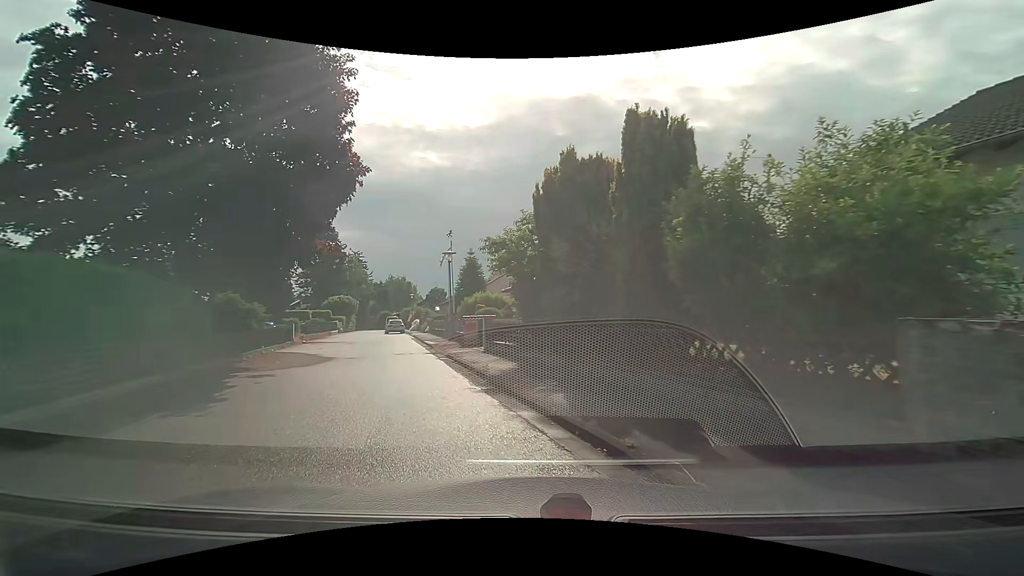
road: residential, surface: asphalt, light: Day
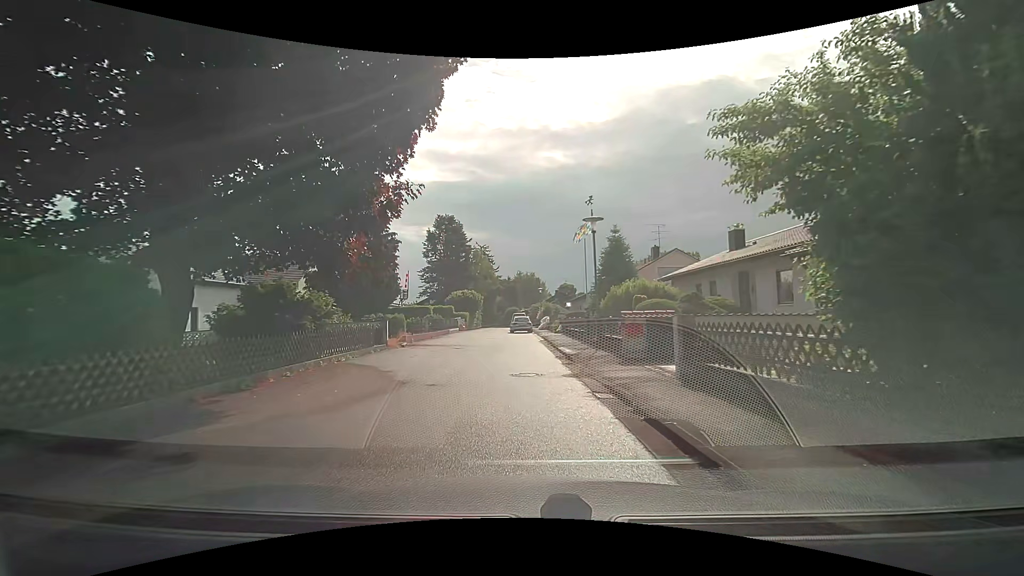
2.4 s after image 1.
(-1.5, +8.5) m; -15°
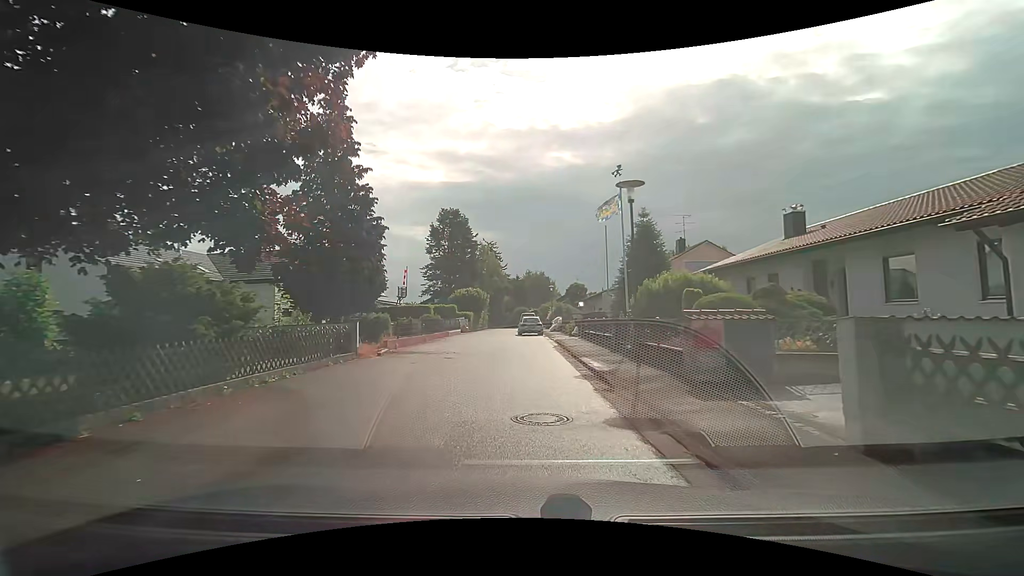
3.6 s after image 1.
(-0.1, +4.9) m; -2°
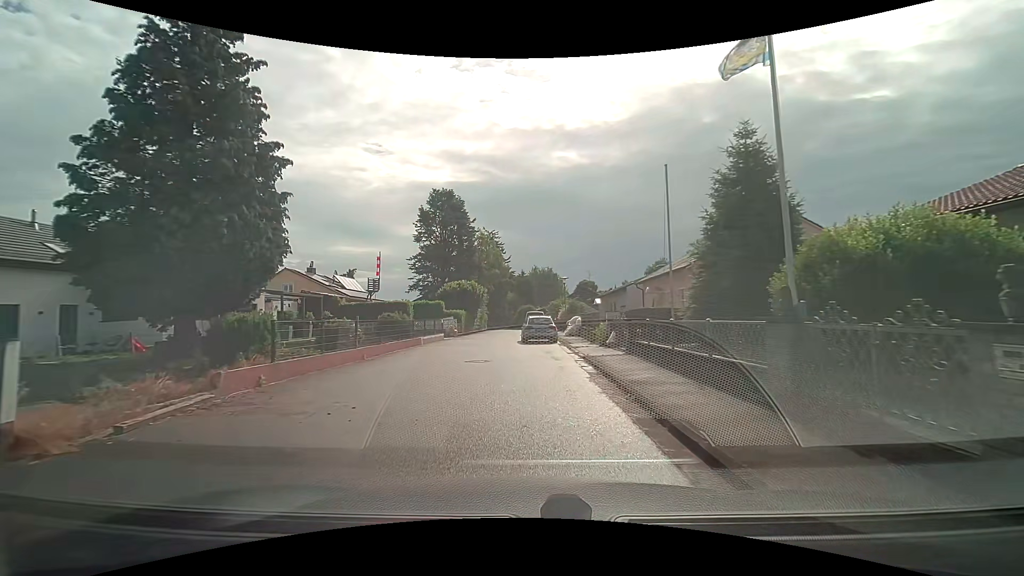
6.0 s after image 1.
(0.0, +11.2) m; 0°
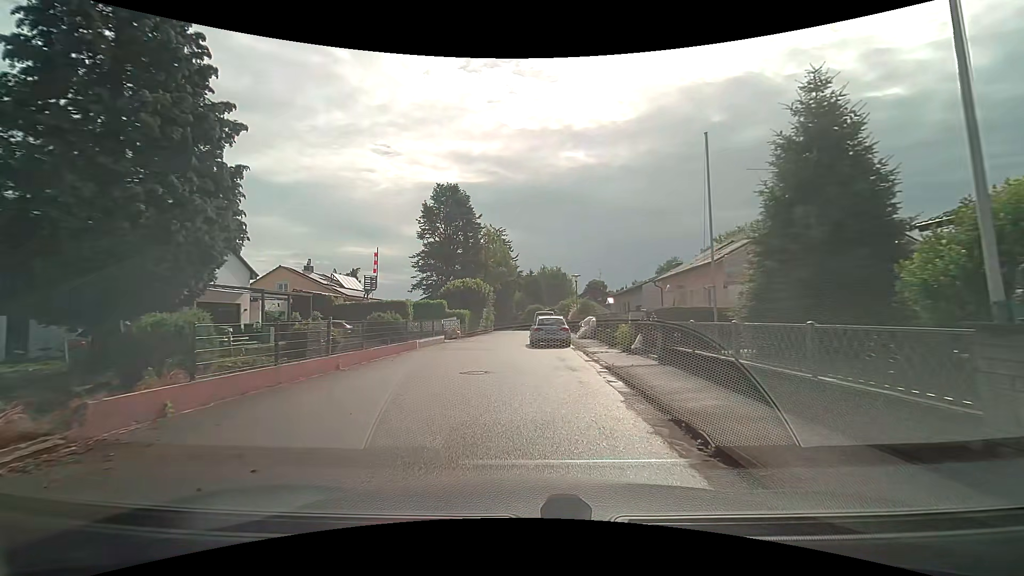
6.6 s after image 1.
(0.0, +2.9) m; -3°
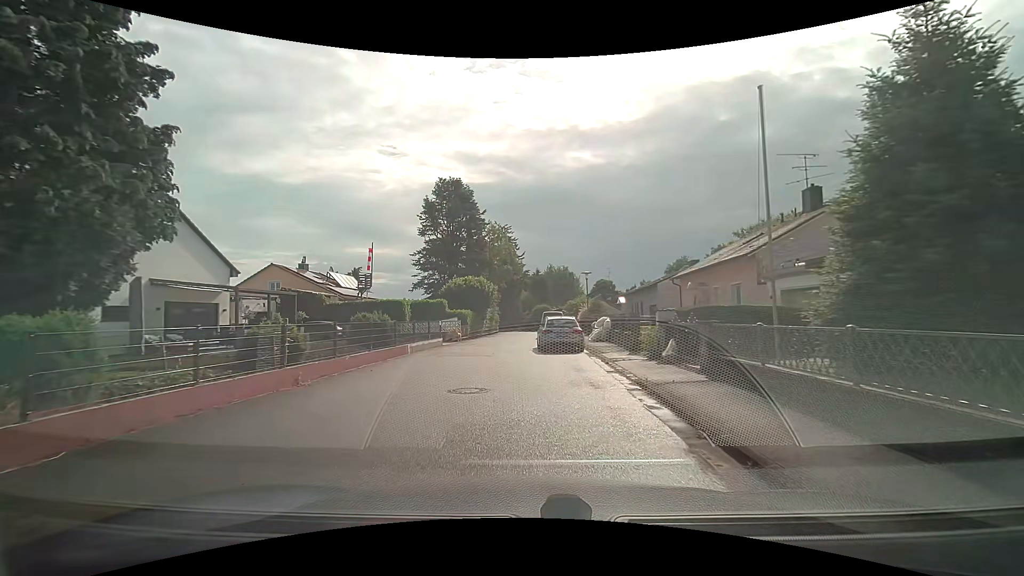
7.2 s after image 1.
(0.0, +2.8) m; 0°
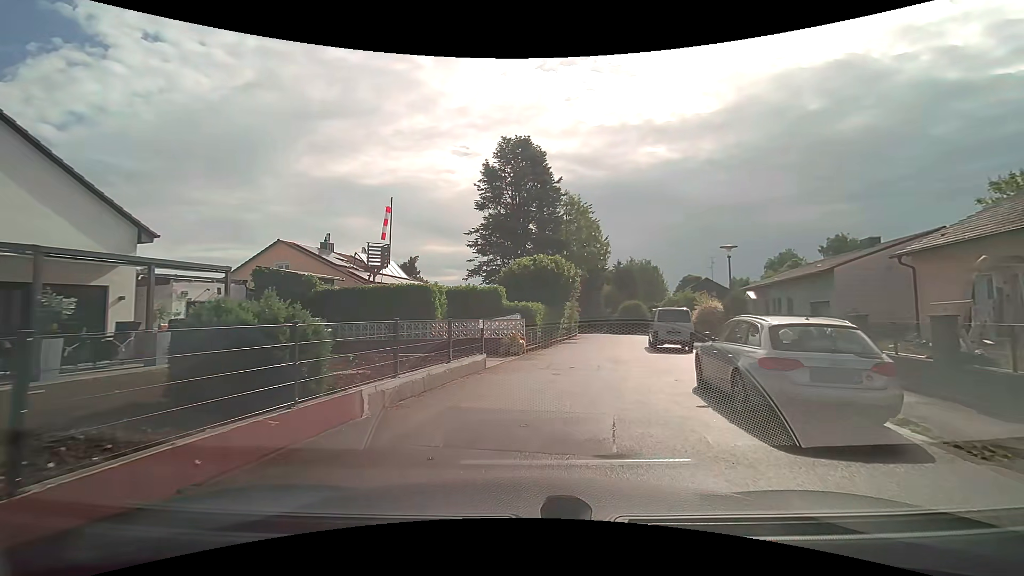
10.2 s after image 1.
(-1.1, +12.7) m; -10°
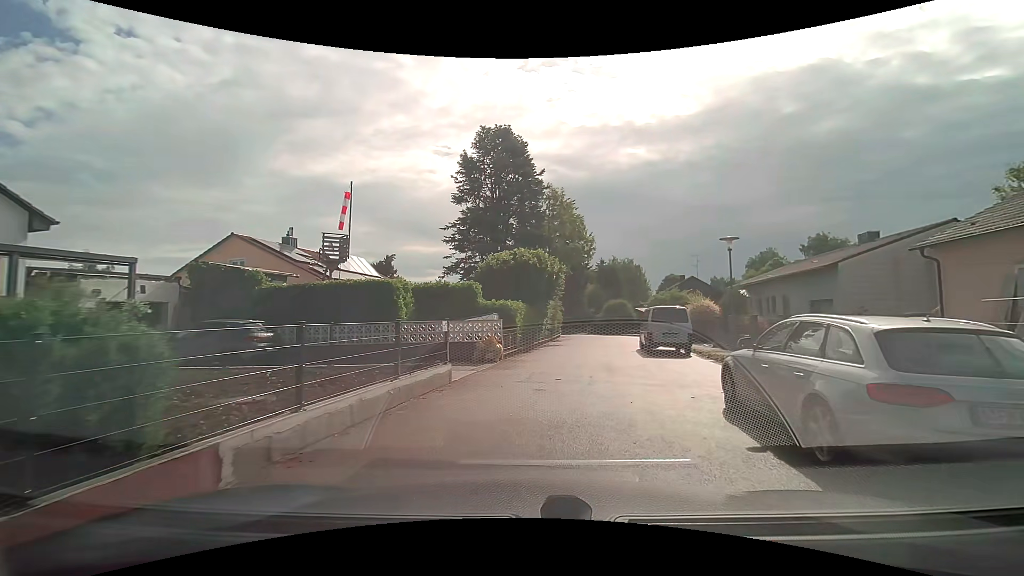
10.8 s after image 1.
(+0.1, +2.6) m; +4°
